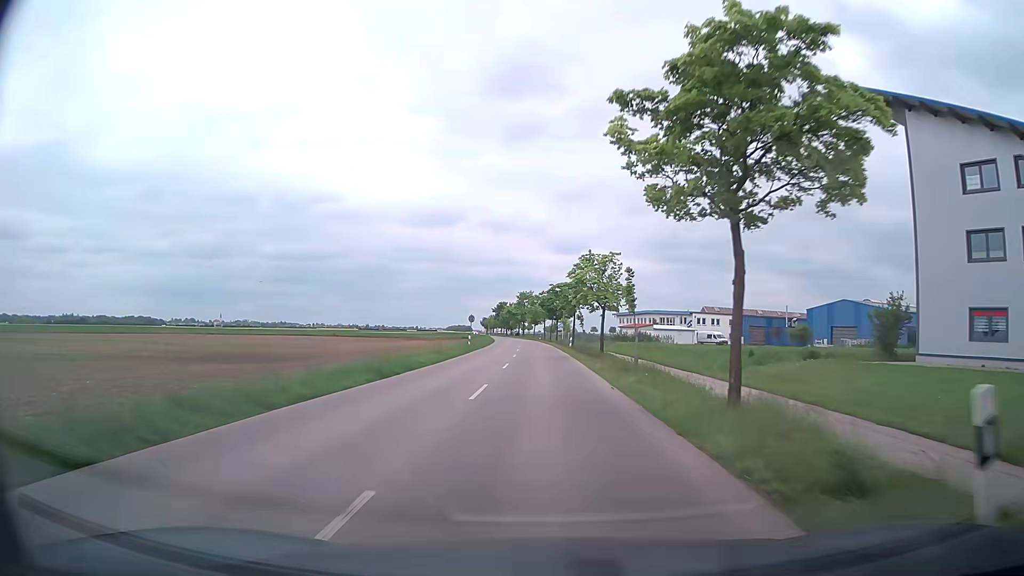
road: tertiary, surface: asphalt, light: Day
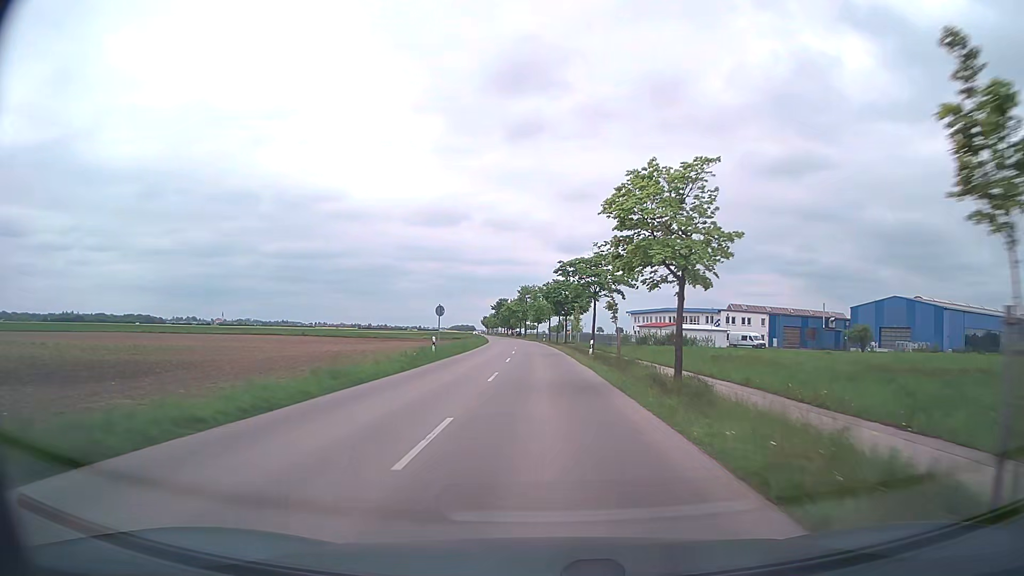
(-0.1, +19.3) m; -1°
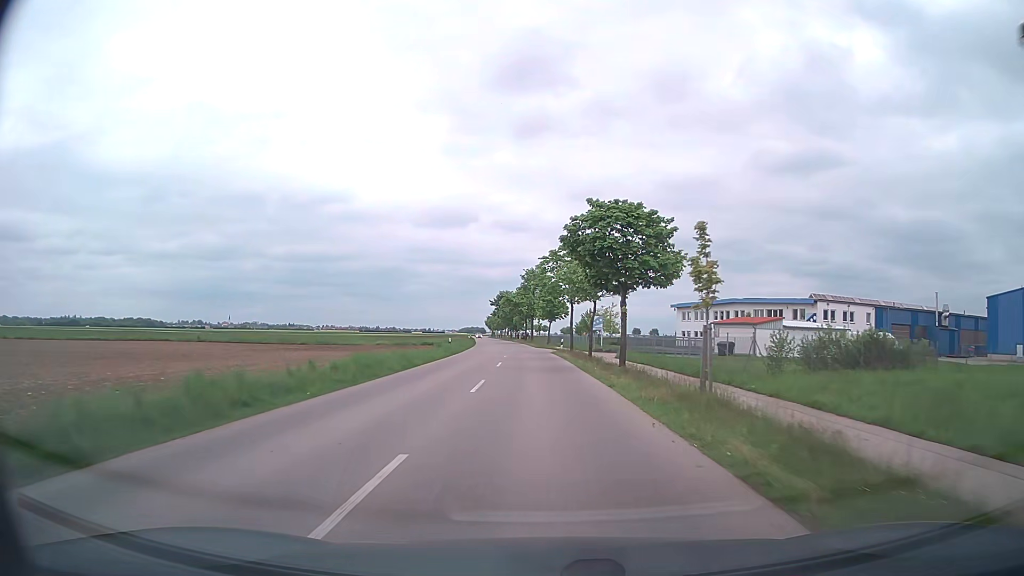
(-0.2, +39.4) m; -1°
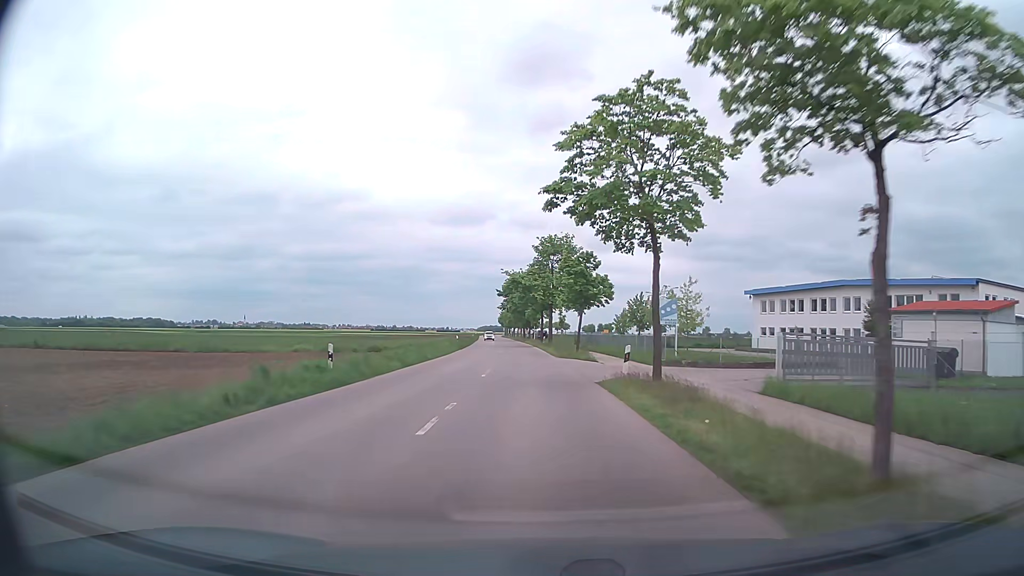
(-0.3, +30.9) m; -2°
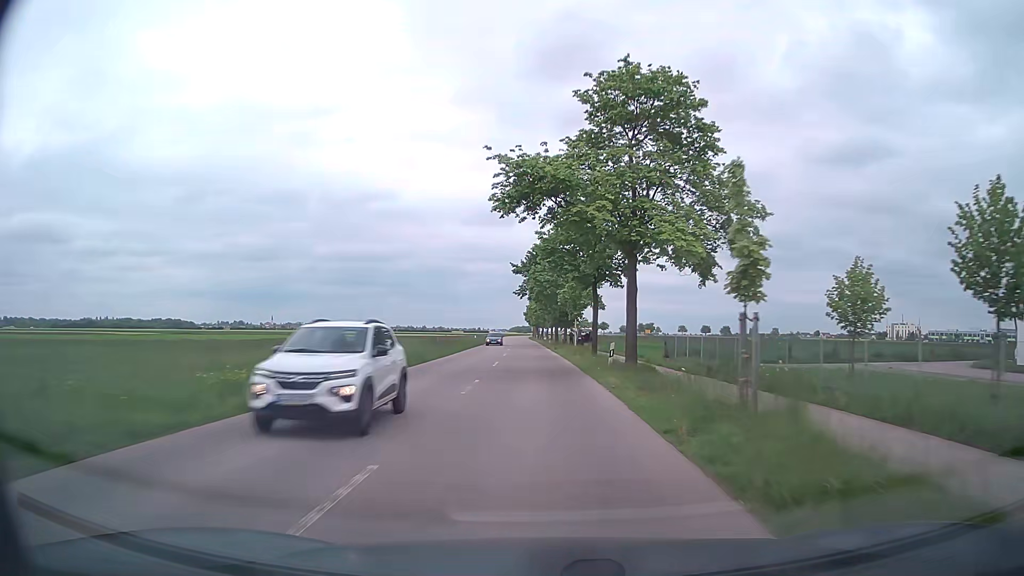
(-1.1, +42.4) m; -3°
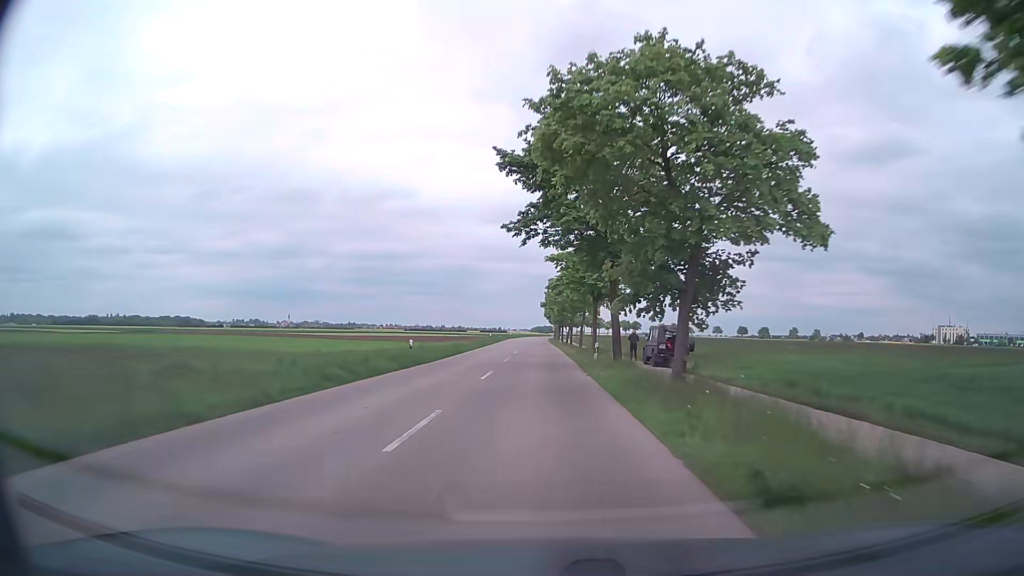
(-0.8, +43.5) m; -2°
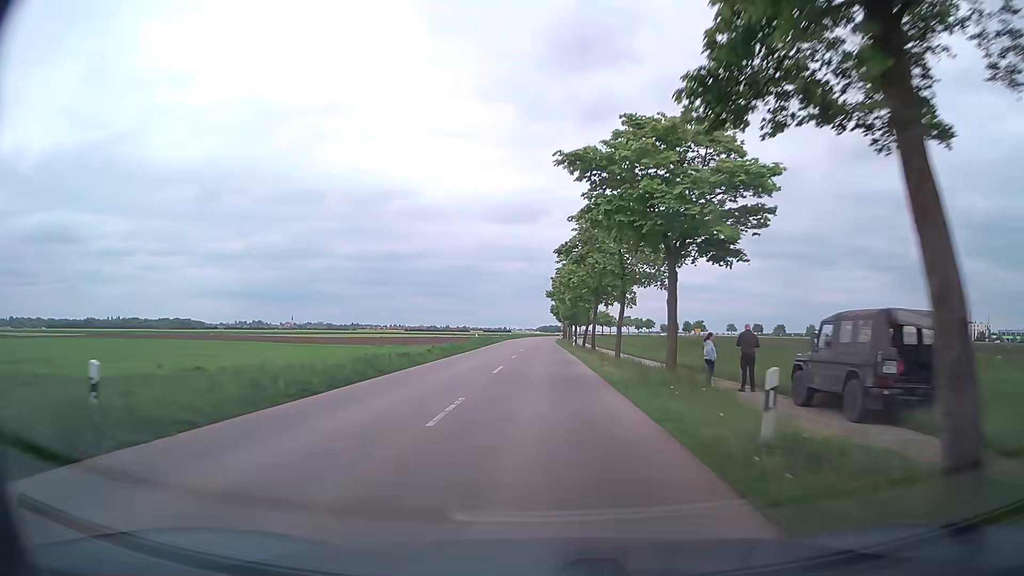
(-0.1, +22.1) m; 0°
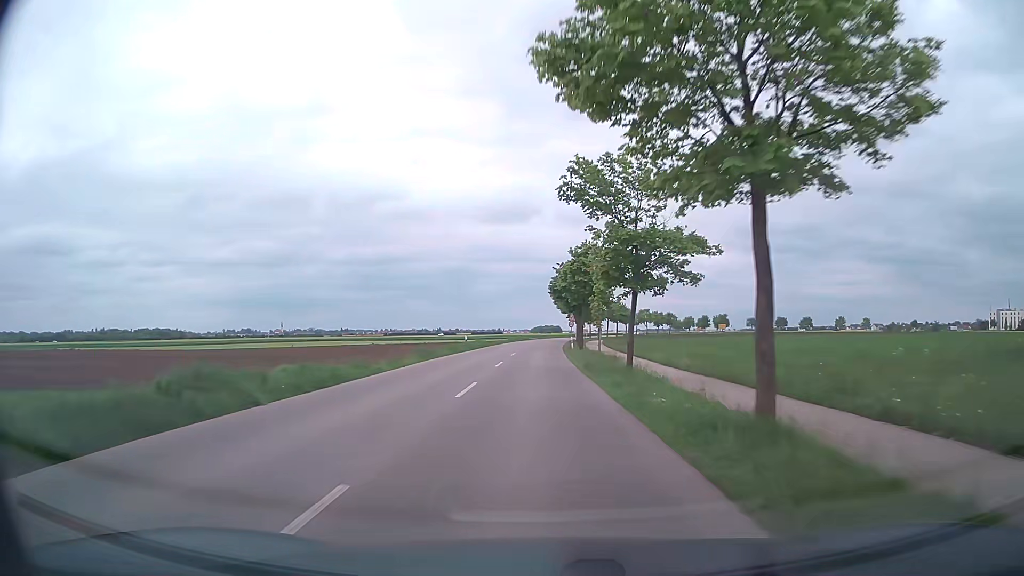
(+0.1, +56.0) m; 0°
(0, +10) (0, +20) (0, +30) (0, +40) (0, +50) (0, +60) (0, +70) (+1, +80) (+1, +90) (+2, +100) m
